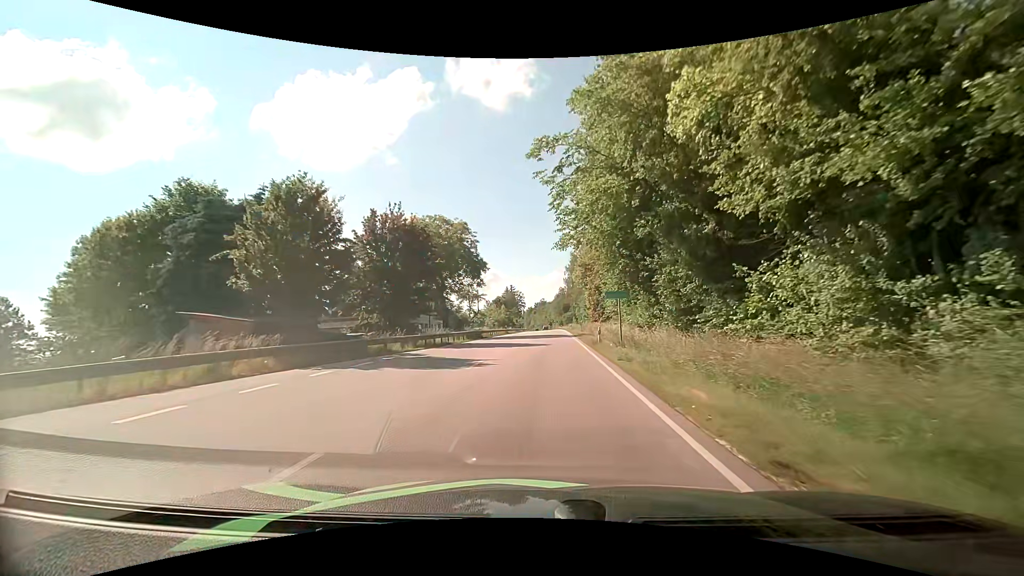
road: primary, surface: asphalt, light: Day
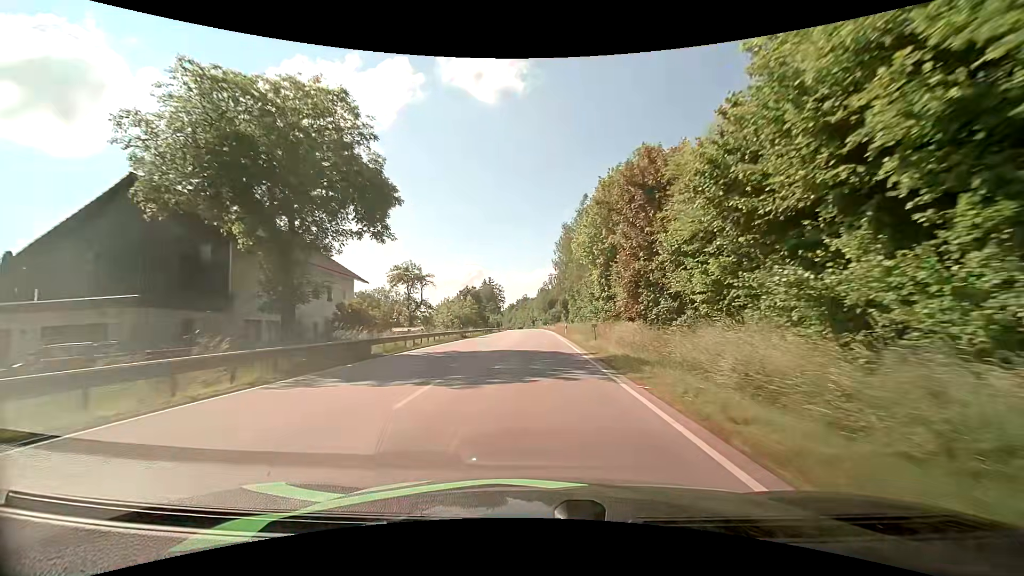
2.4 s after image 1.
(+0.1, +30.7) m; +1°
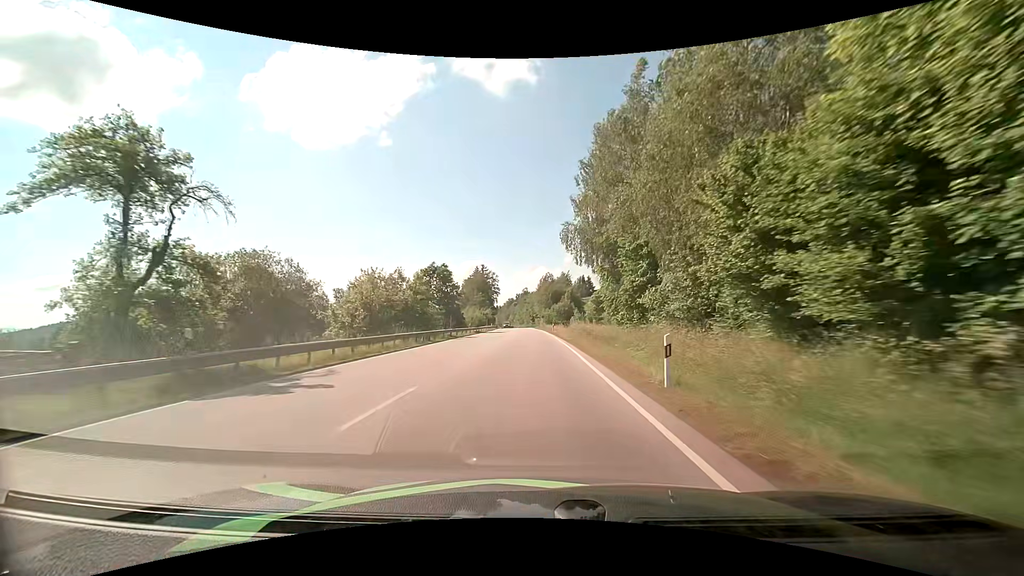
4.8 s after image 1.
(+0.5, +38.1) m; 0°
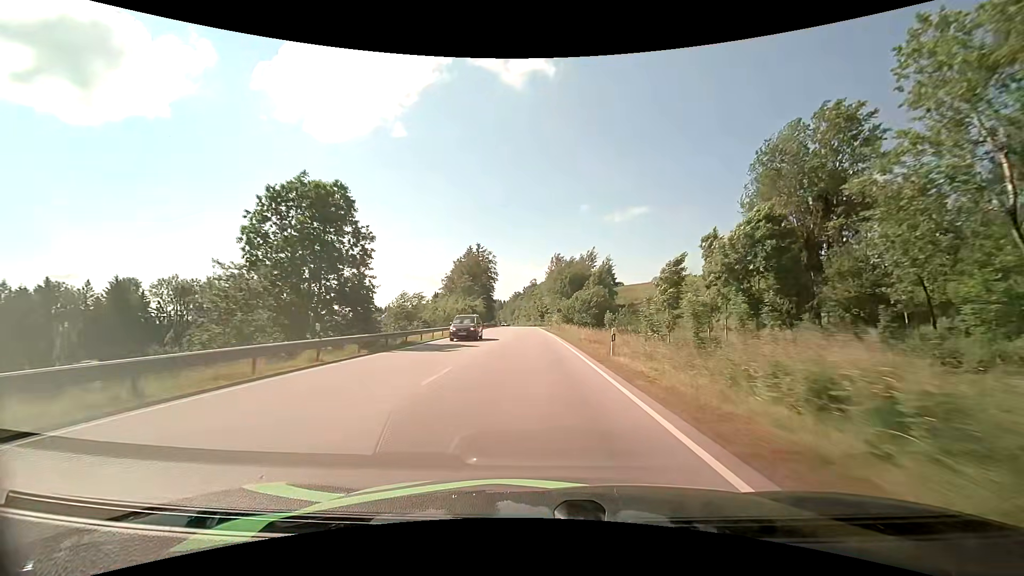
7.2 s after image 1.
(-0.5, +44.3) m; -1°
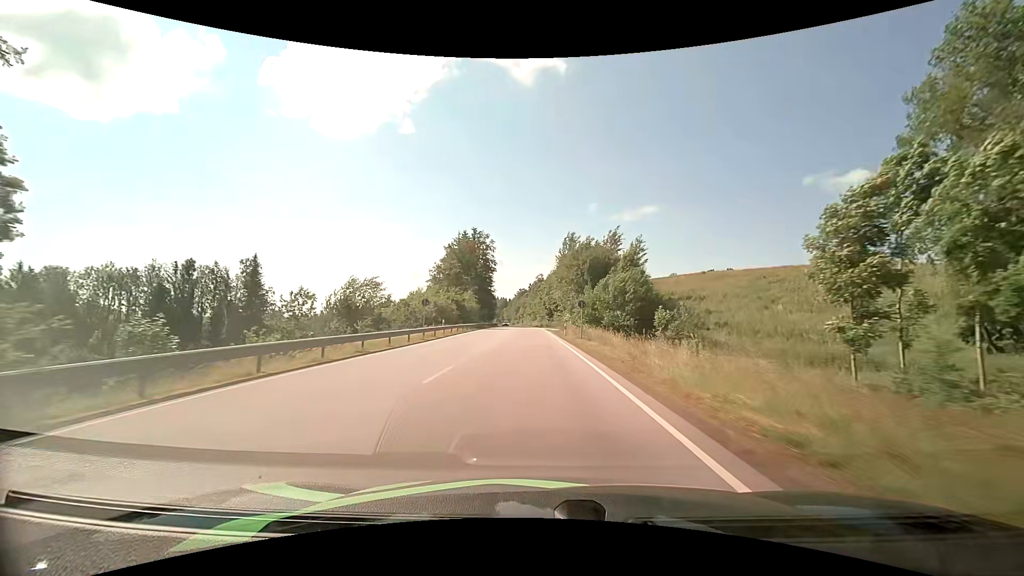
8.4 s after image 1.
(0.0, +24.1) m; -1°
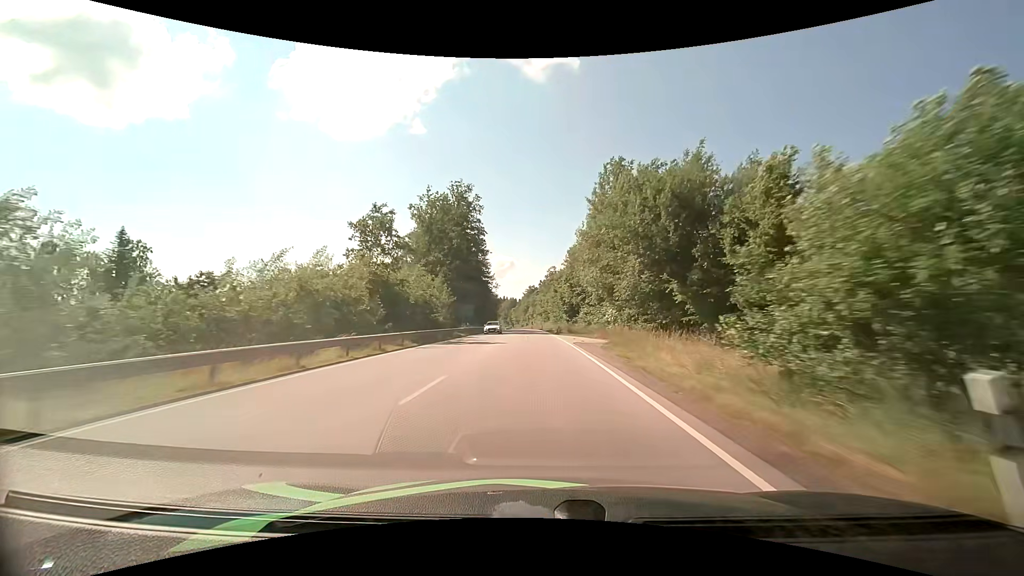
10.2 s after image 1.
(-0.3, +38.9) m; -1°
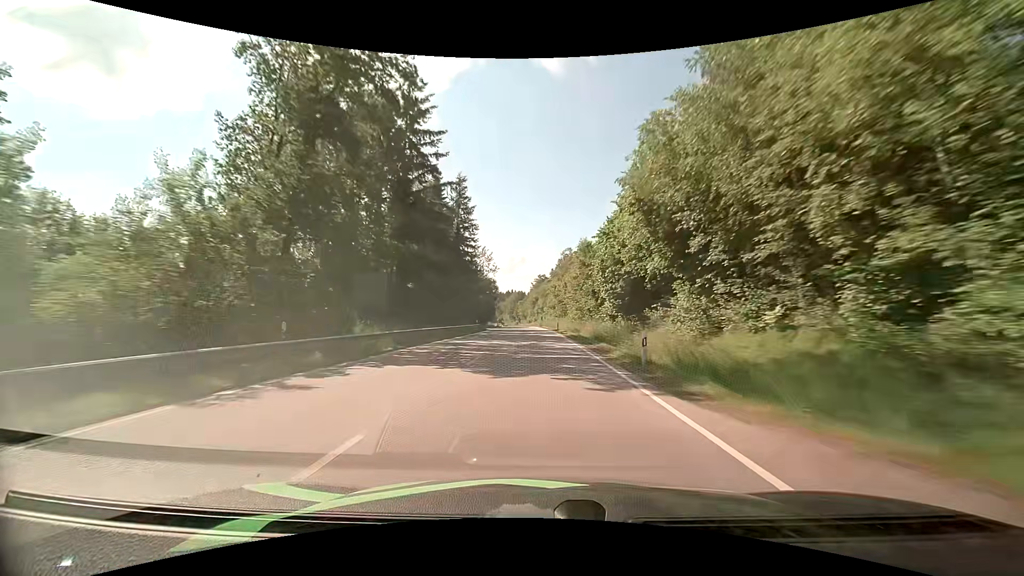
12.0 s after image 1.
(-0.5, +41.9) m; -1°
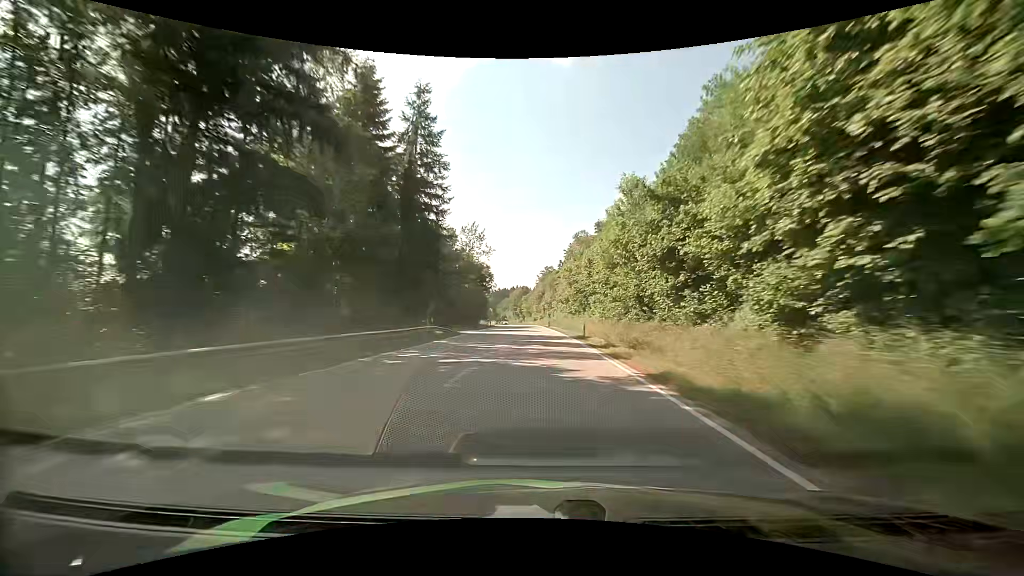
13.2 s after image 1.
(-0.3, +29.3) m; -1°
(0, +10) (0, +20) (0, +30) (0, +40) (0, +50) (0, +60) (-1, +70) (-1, +80) (-1, +90) (-2, +100) m
